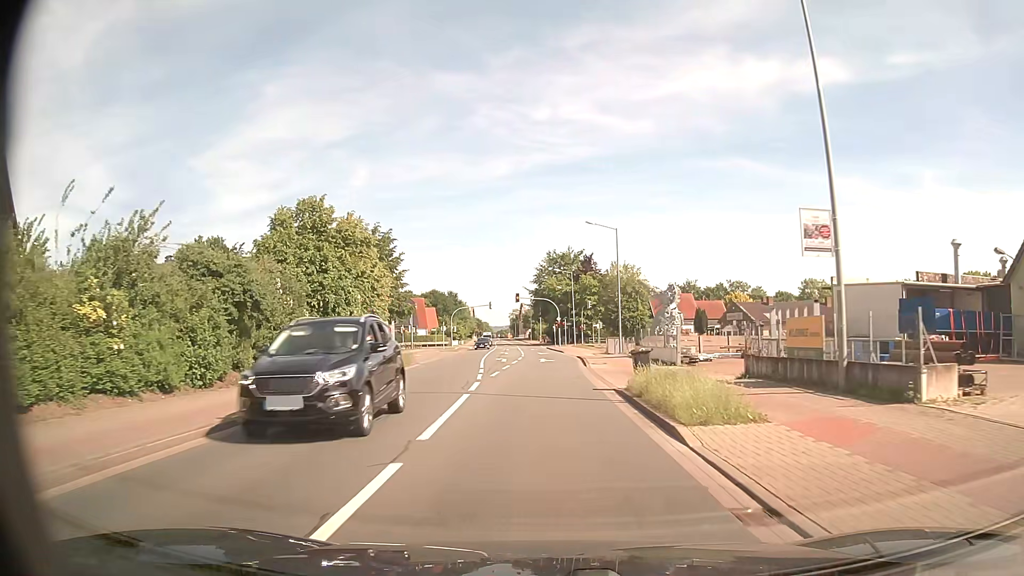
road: secondary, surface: asphalt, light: Day
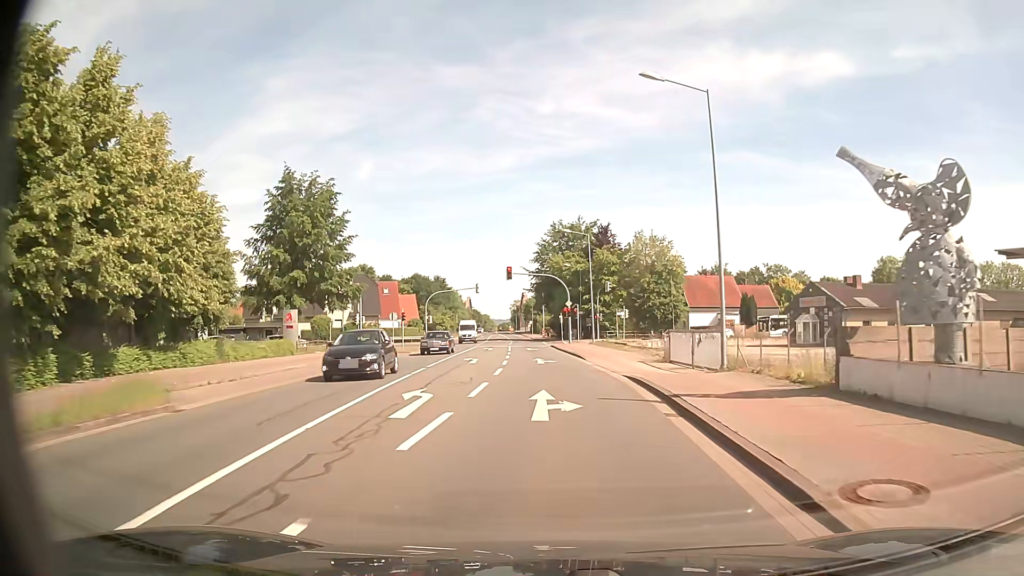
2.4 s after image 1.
(-0.2, +27.2) m; 0°
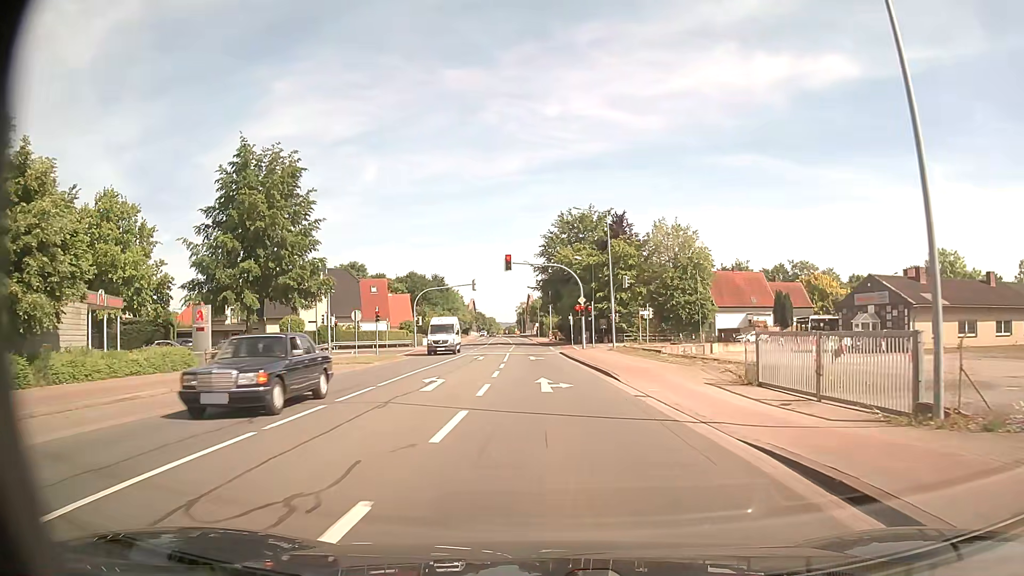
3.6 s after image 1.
(-0.1, +11.6) m; -1°
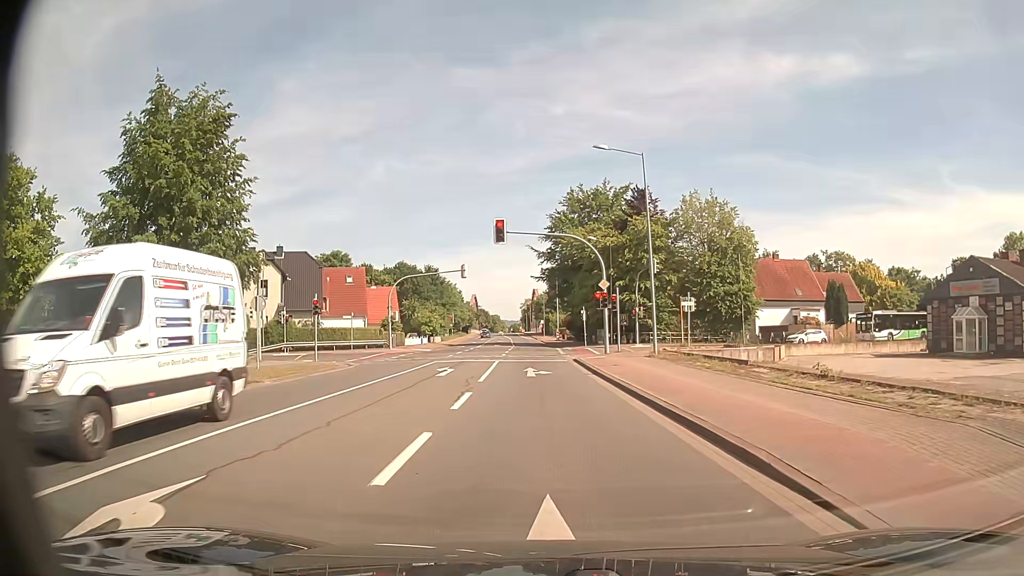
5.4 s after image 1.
(-0.1, +14.6) m; -1°
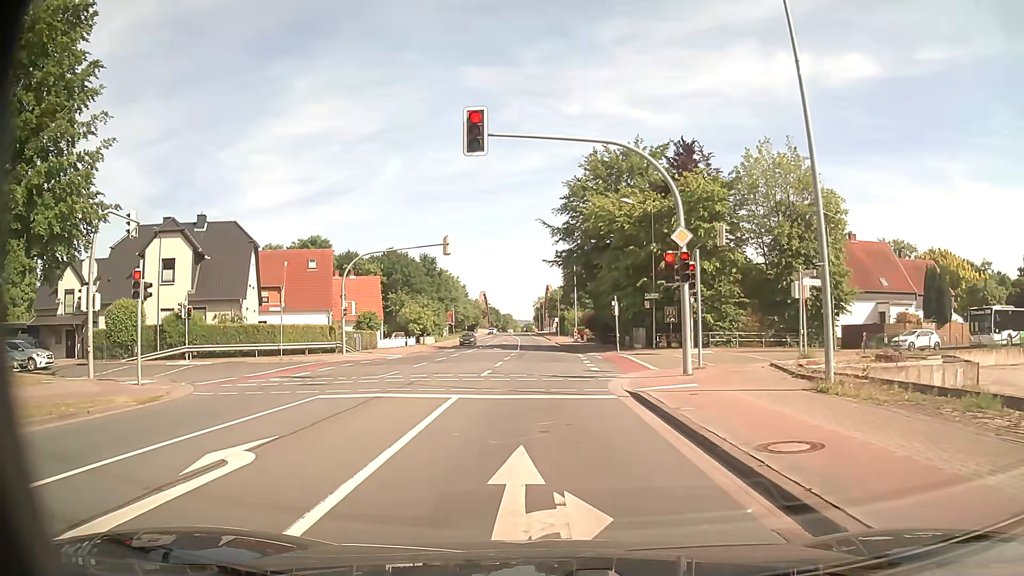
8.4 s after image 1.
(0.0, +17.4) m; -1°
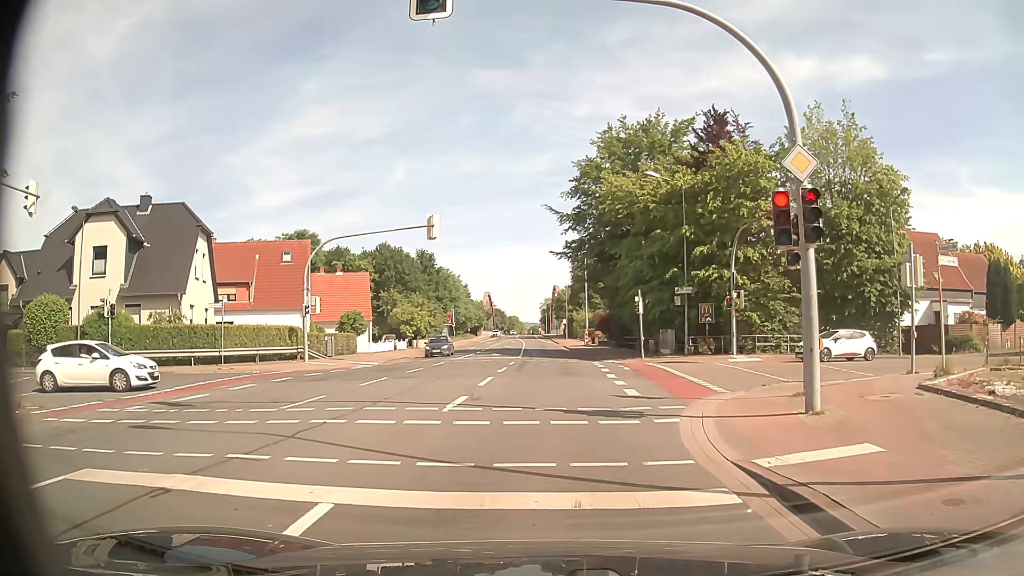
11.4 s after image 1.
(0.0, +7.9) m; +2°
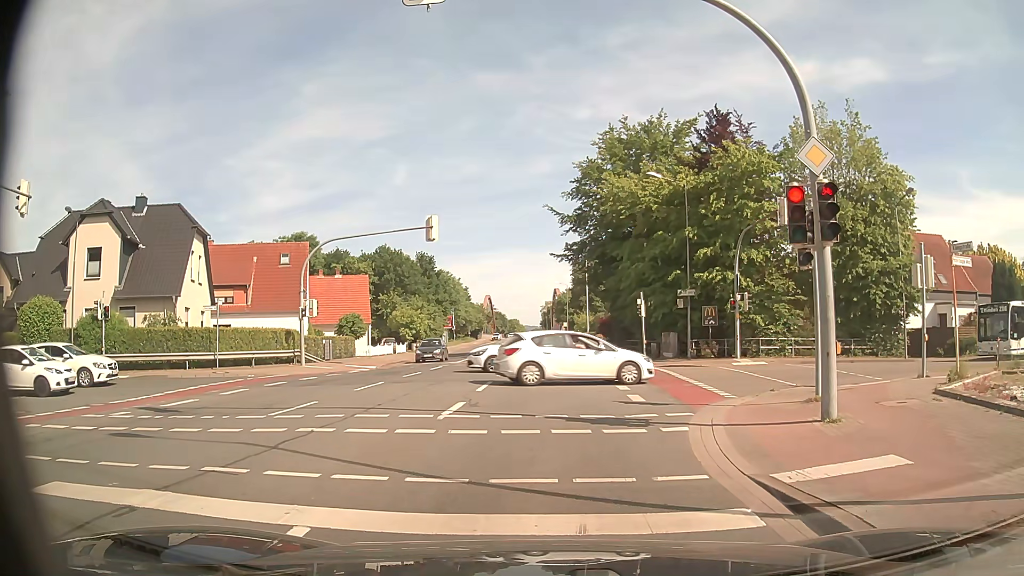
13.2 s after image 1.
(0.0, +0.6) m; 0°
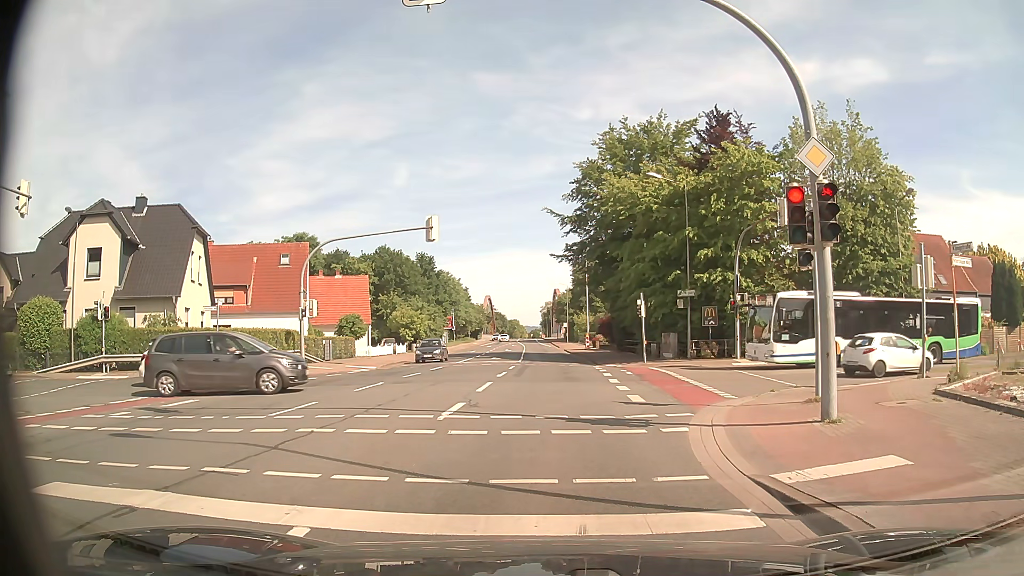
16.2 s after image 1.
(0.0, +0.1) m; 0°
(0, +10) (-1, +20) (-1, +30) (-2, +40) (-2, +50) (-3, +60) (-3, +70) (-4, +80) (-5, +90) (-6, +100) m
